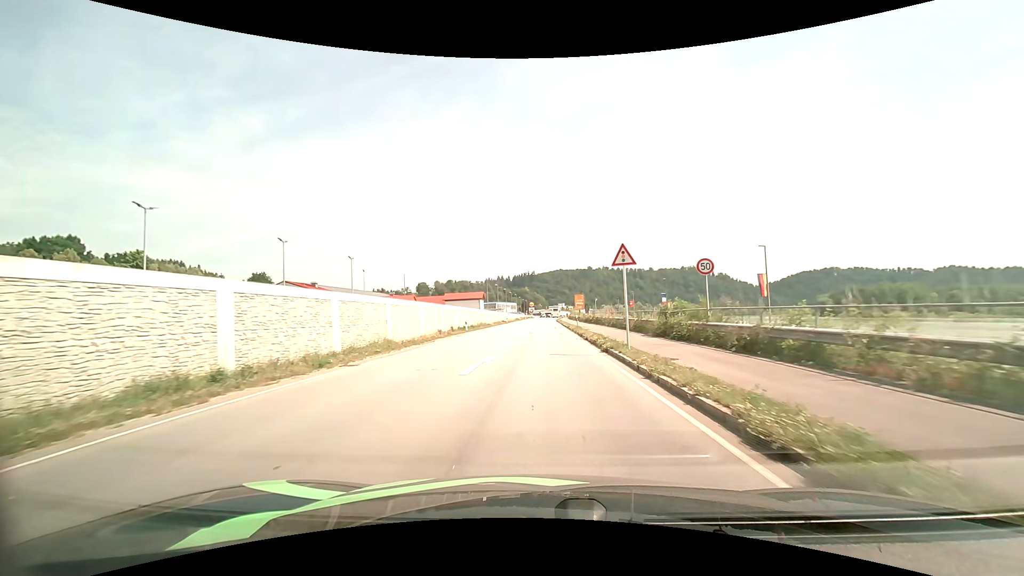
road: primary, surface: asphalt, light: Day
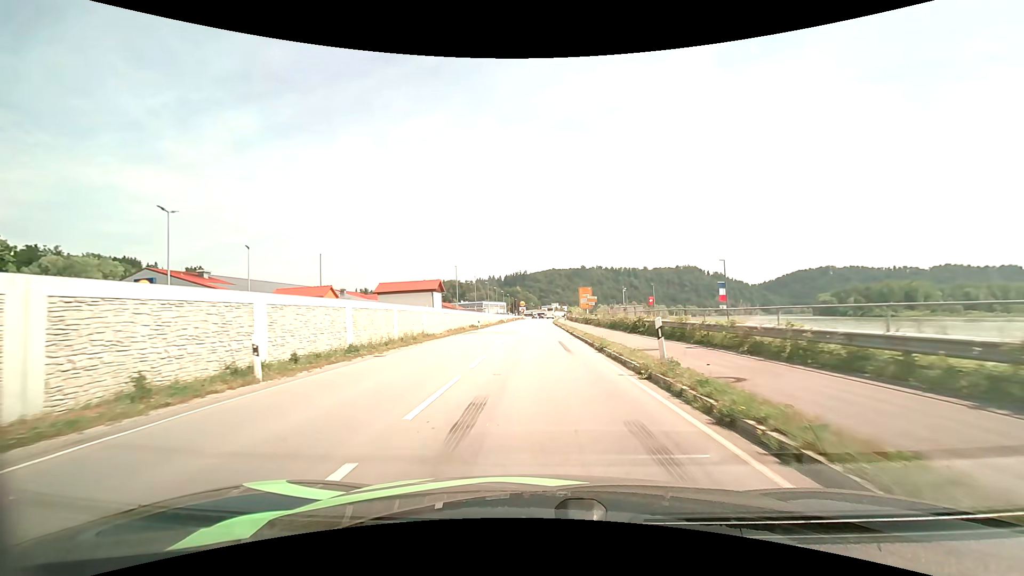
(+0.2, +29.3) m; +1°
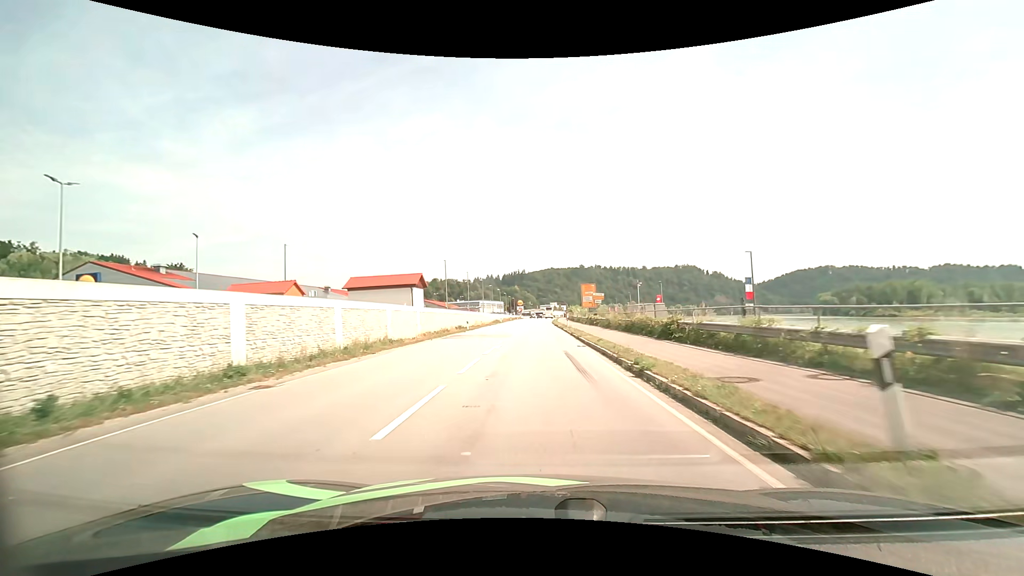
(0.0, +7.2) m; 0°
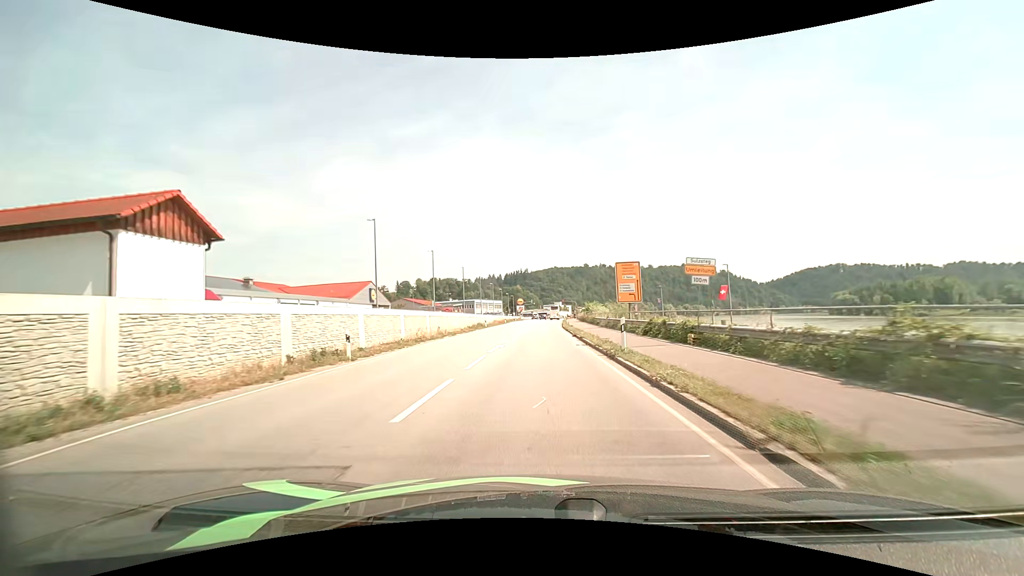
(0.0, +28.9) m; 0°
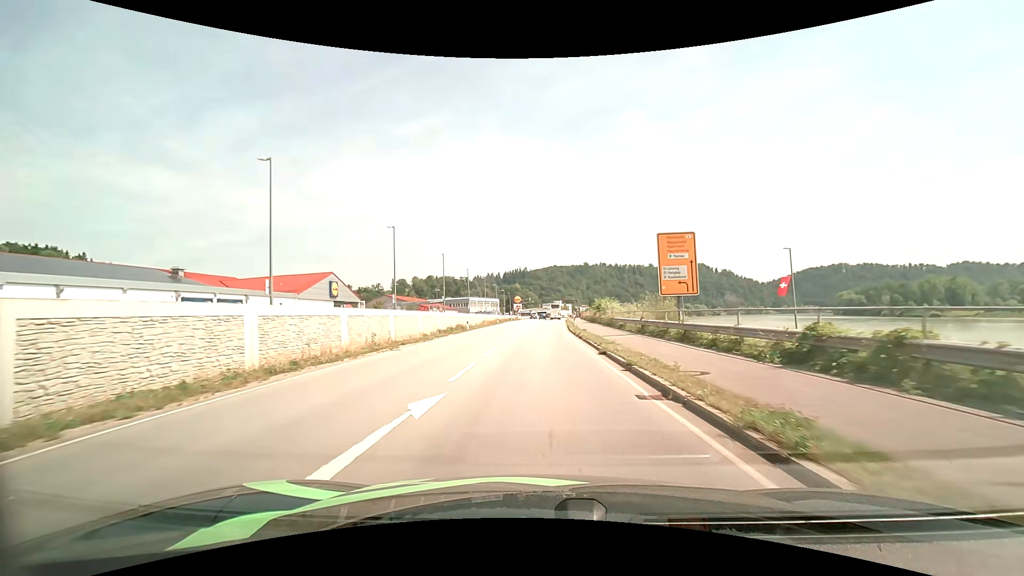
(0.0, +14.2) m; 0°
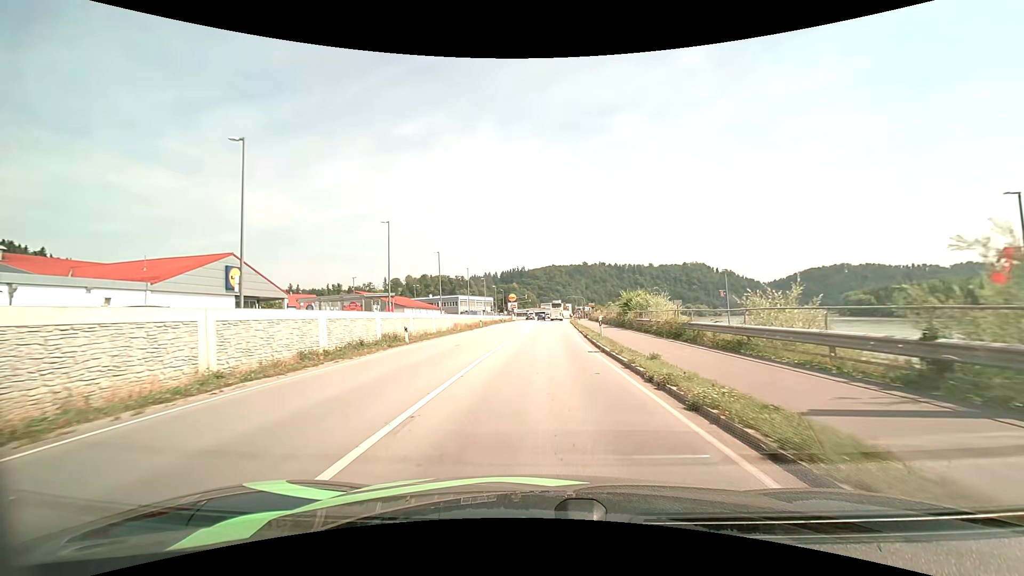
(+0.1, +20.1) m; 0°
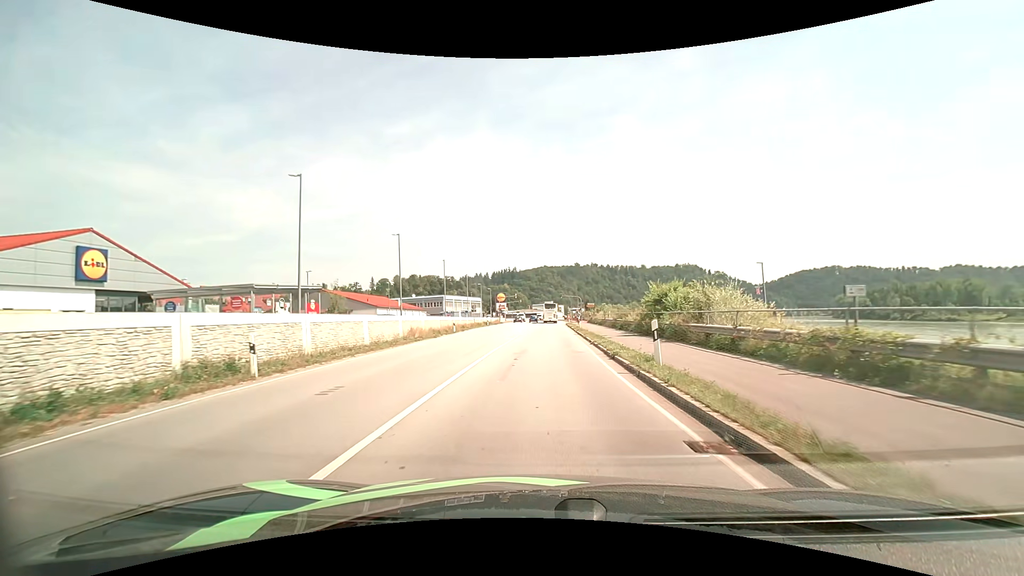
(+0.1, +12.7) m; +1°
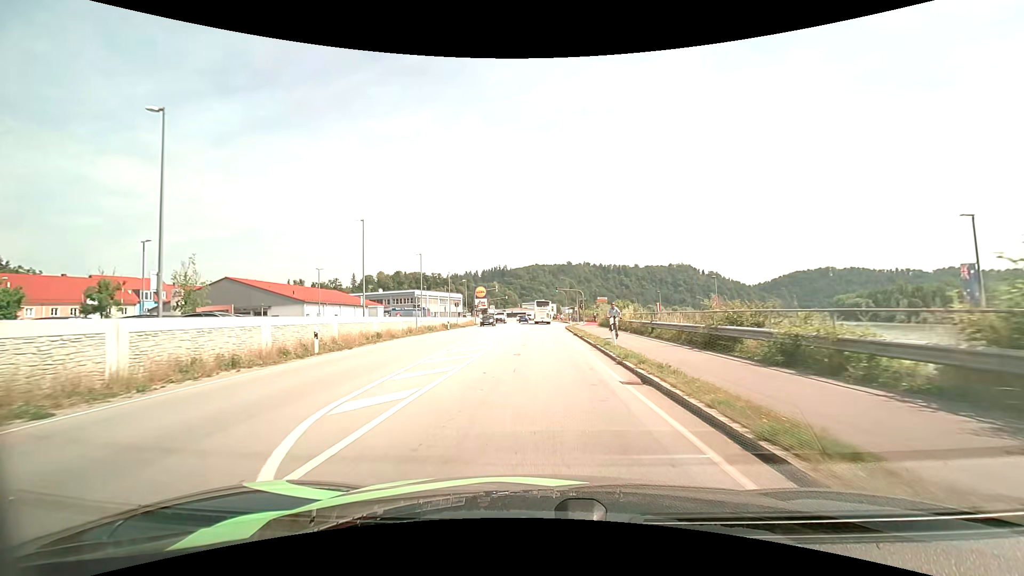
(+0.4, +25.3) m; +1°
(0, +10) (0, +20) (0, +30) (0, +40) (0, +50) (0, +60) (0, +70) (0, +80) (0, +90) (0, +100) m
